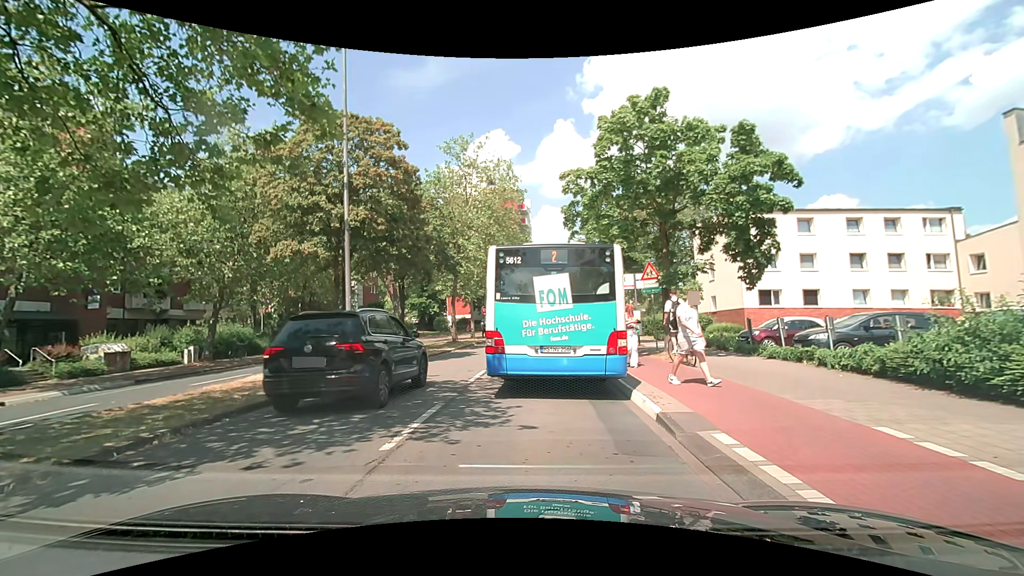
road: unclassified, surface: asphalt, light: Day
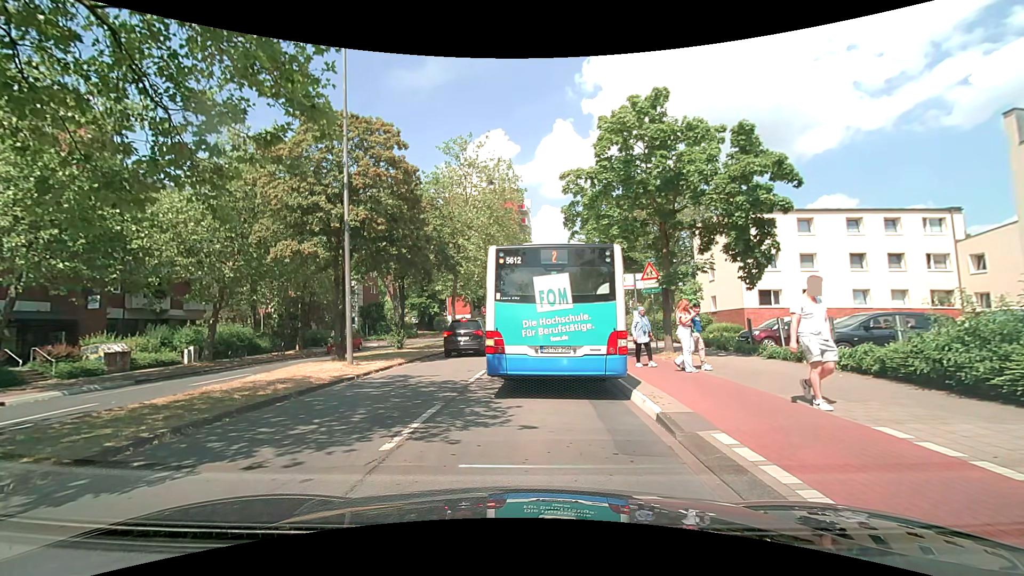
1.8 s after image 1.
(0.0, 0.0) m; 0°
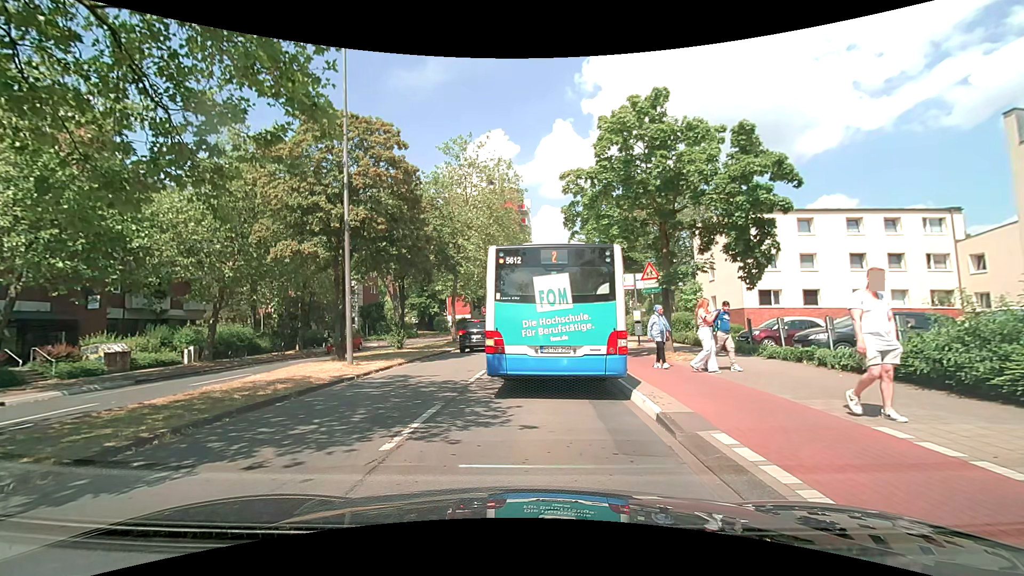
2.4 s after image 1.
(0.0, 0.0) m; 0°
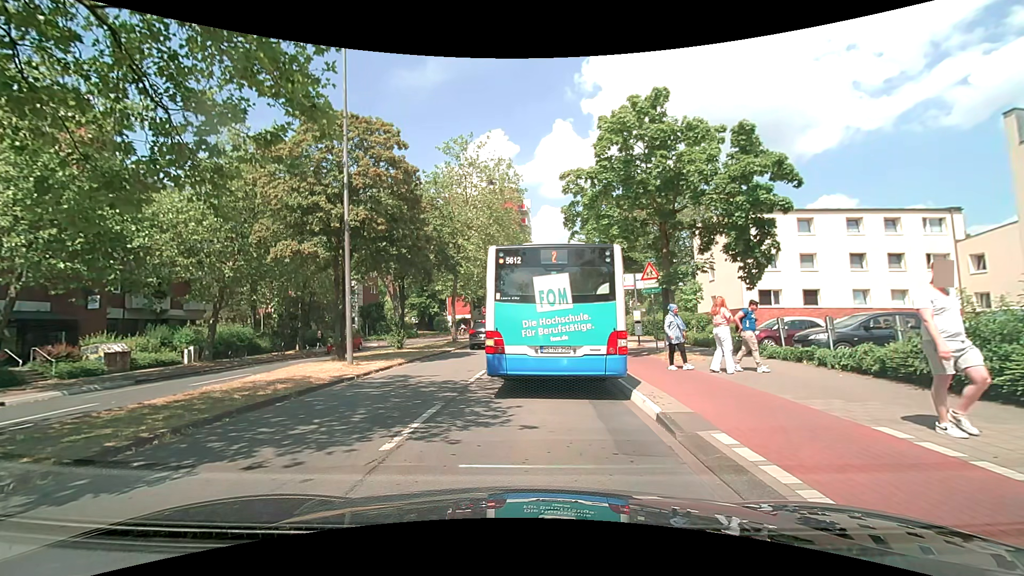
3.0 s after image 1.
(0.0, 0.0) m; 0°
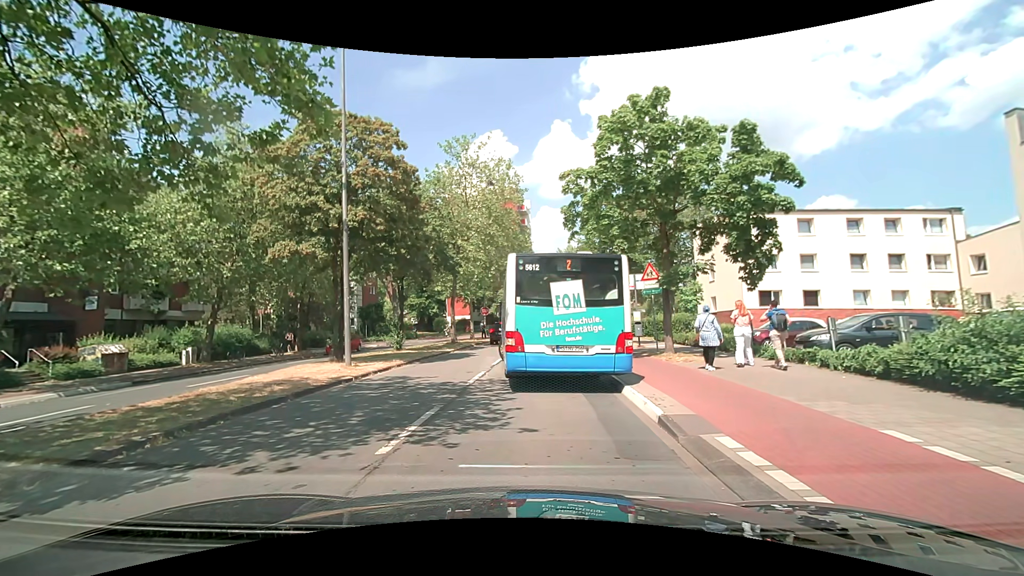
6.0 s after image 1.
(0.0, +0.1) m; 0°
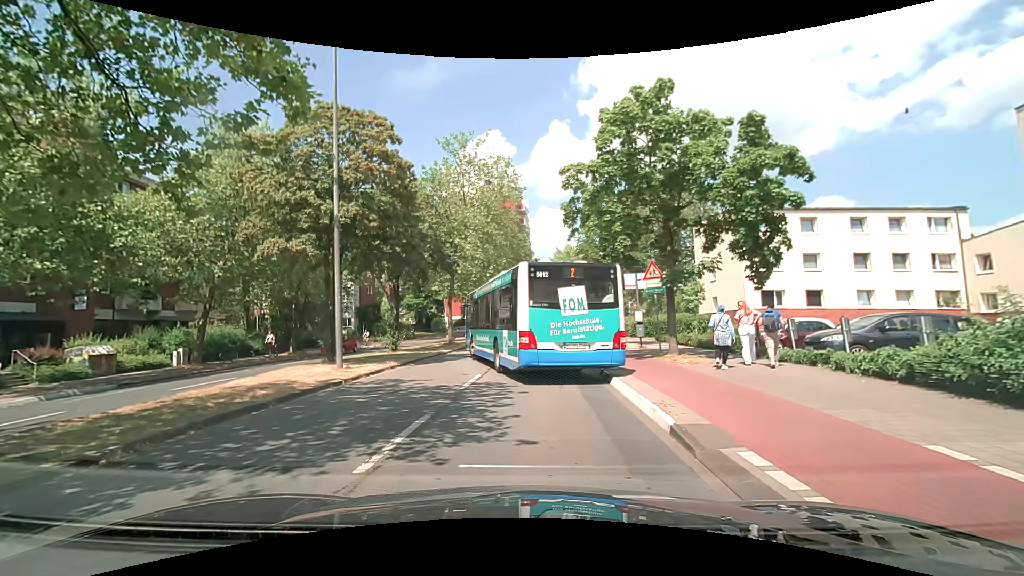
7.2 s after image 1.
(0.0, +0.7) m; 0°
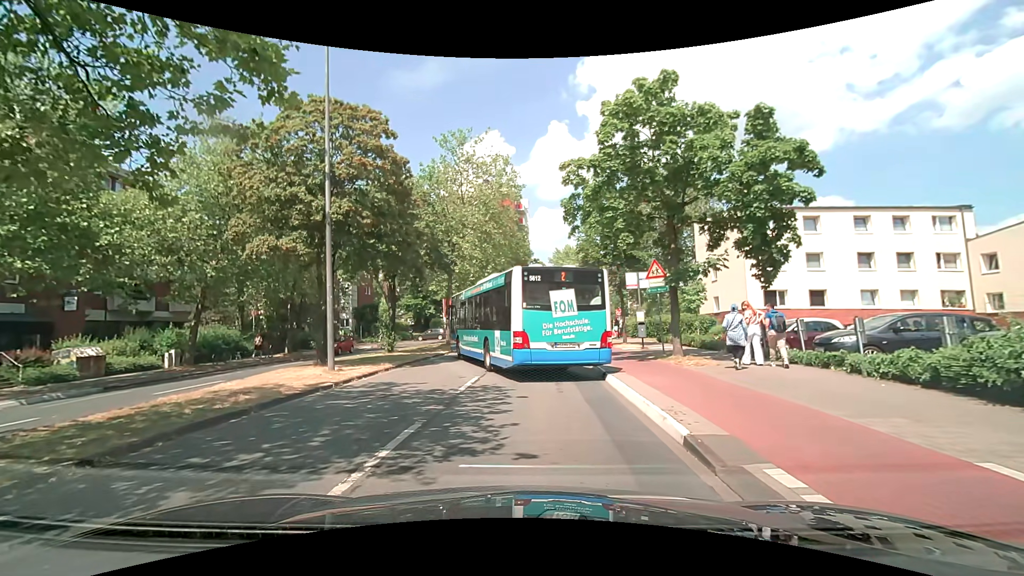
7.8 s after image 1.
(0.0, +0.6) m; 0°
